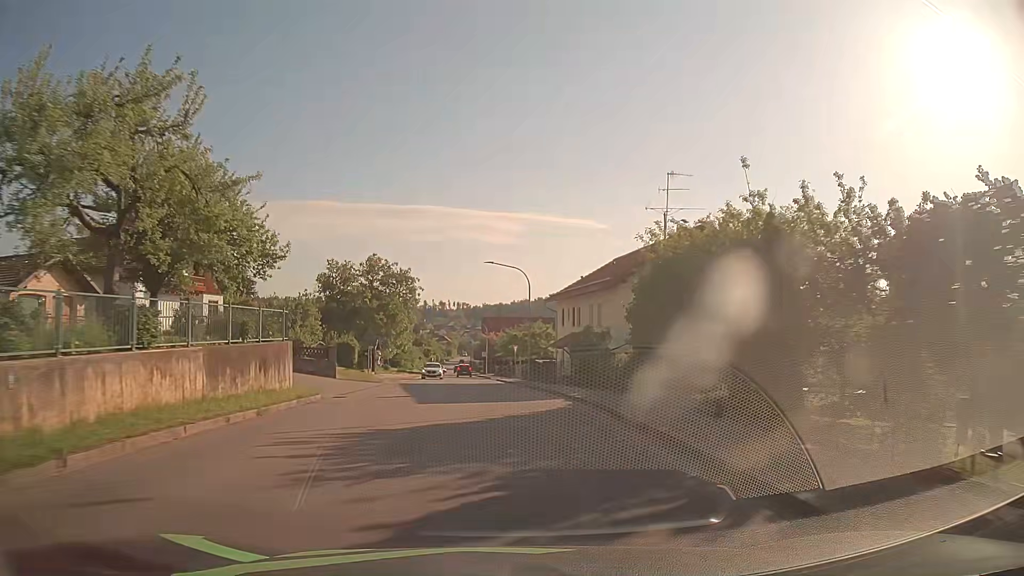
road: tertiary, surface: asphalt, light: Day
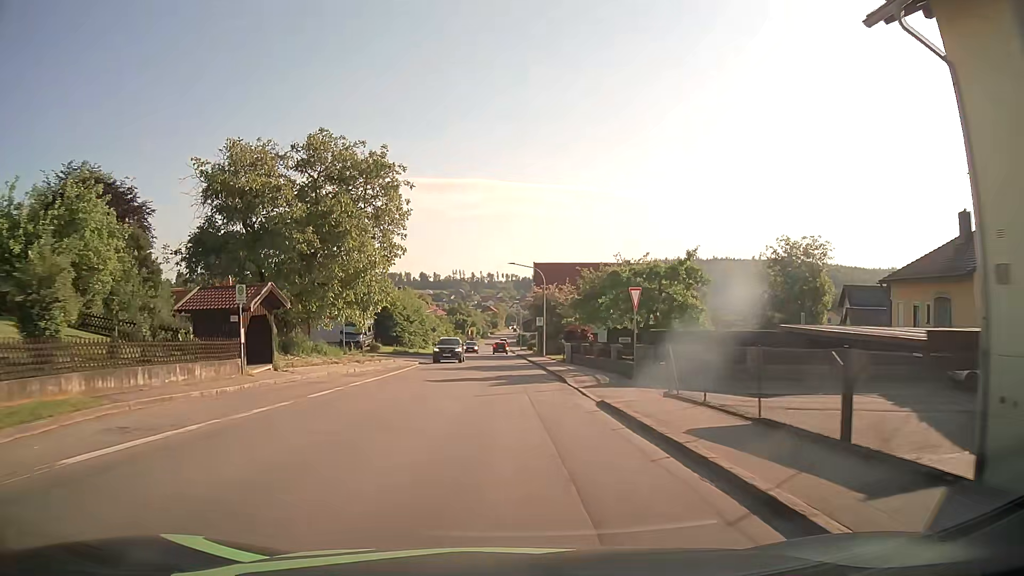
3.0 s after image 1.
(-1.7, +39.6) m; -4°
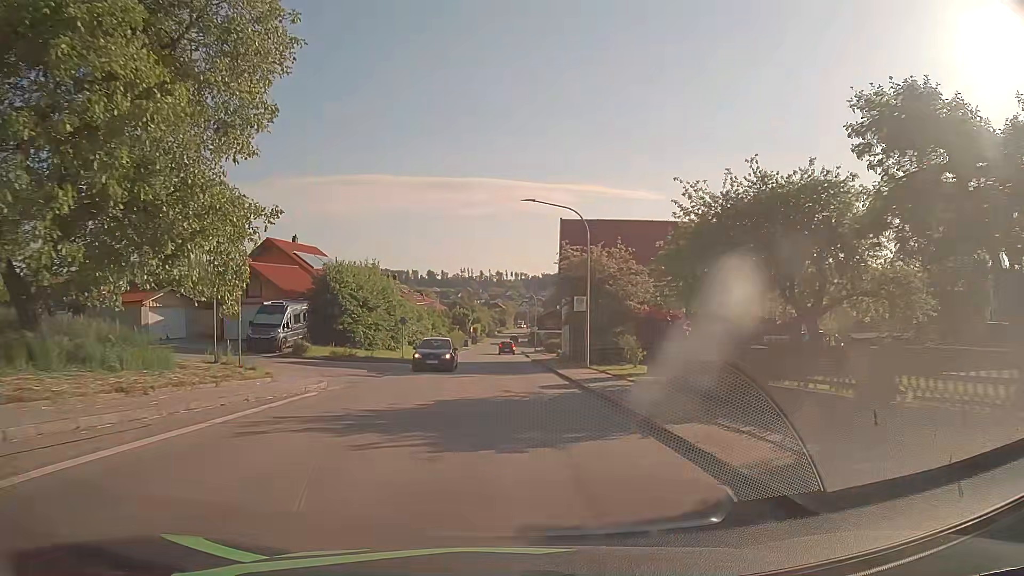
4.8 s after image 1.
(-0.2, +23.3) m; -1°
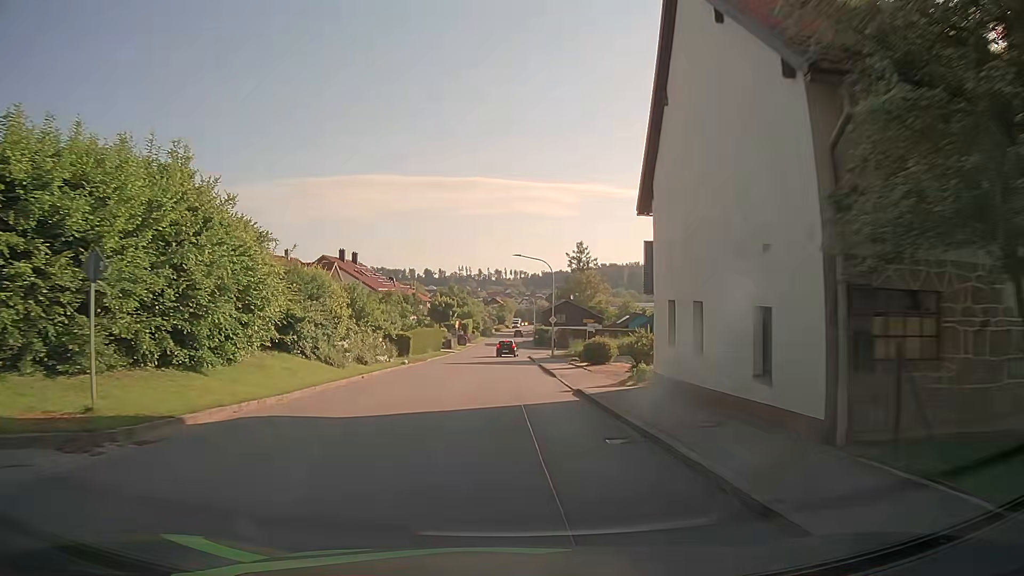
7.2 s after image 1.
(0.0, +30.5) m; 0°
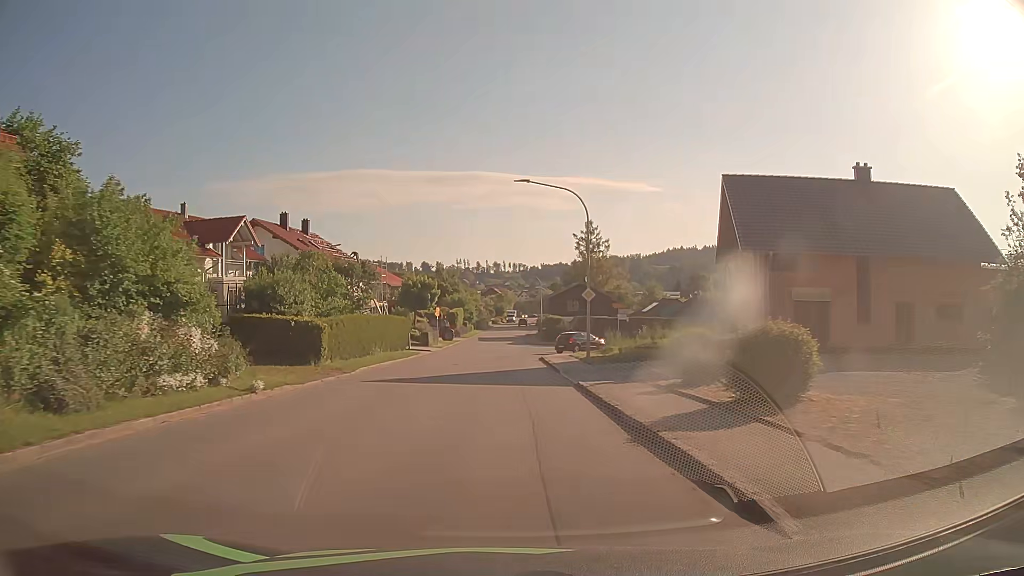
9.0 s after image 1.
(0.0, +21.0) m; 0°
(0, +10) (0, +20) (0, +30) (0, +40) (0, +50) (0, +60) (0, +70) (+1, +80) (+1, +90) (+1, +100) m
